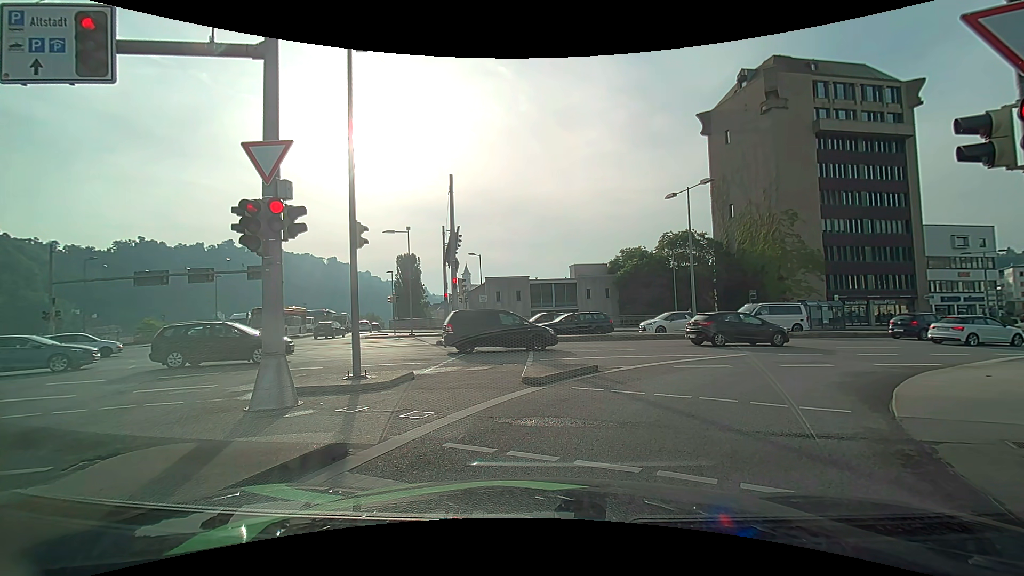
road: primary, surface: asphalt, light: Day
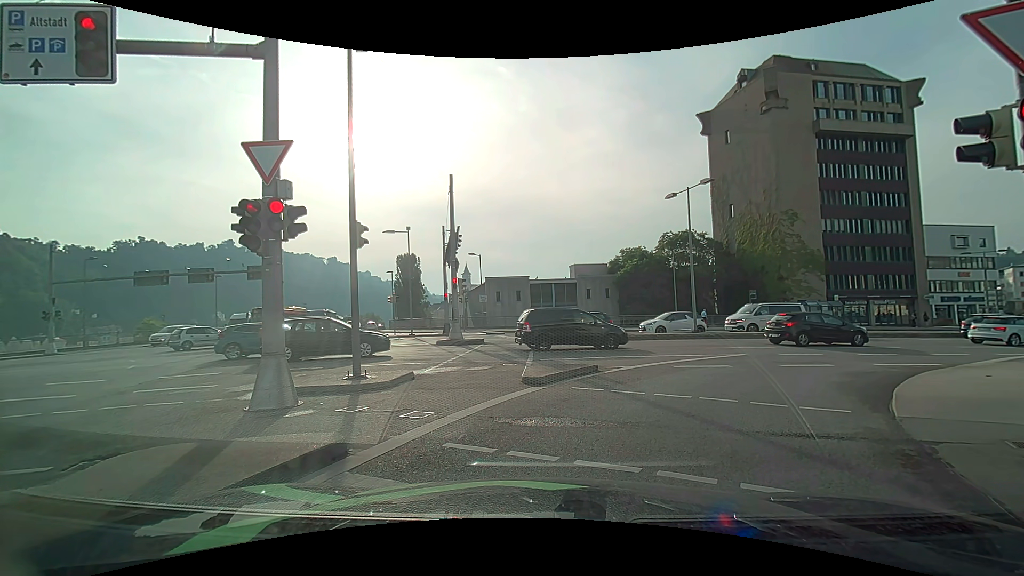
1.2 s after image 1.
(0.0, 0.0) m; 0°
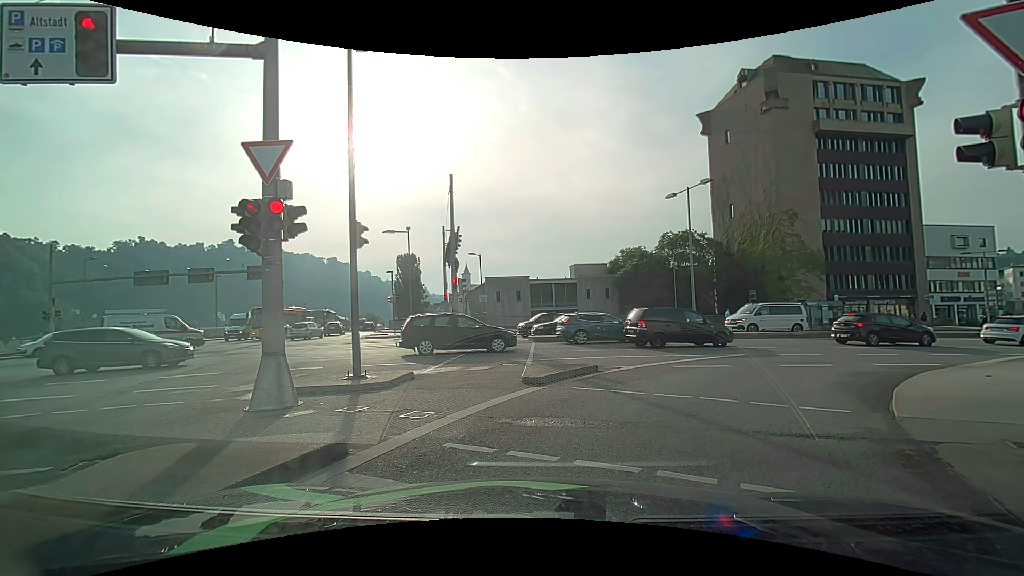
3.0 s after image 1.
(0.0, 0.0) m; 0°
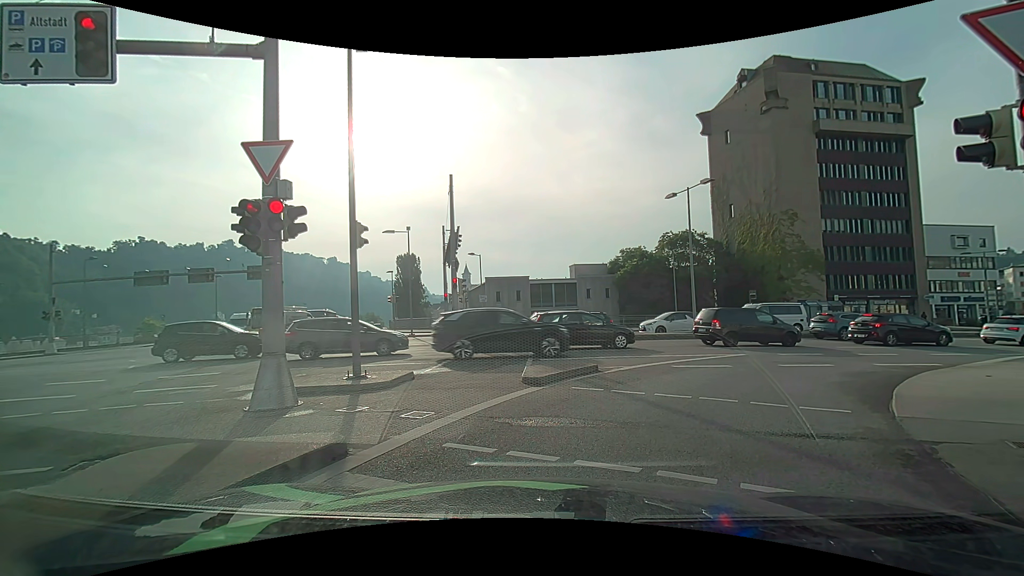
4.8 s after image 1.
(0.0, 0.0) m; 0°
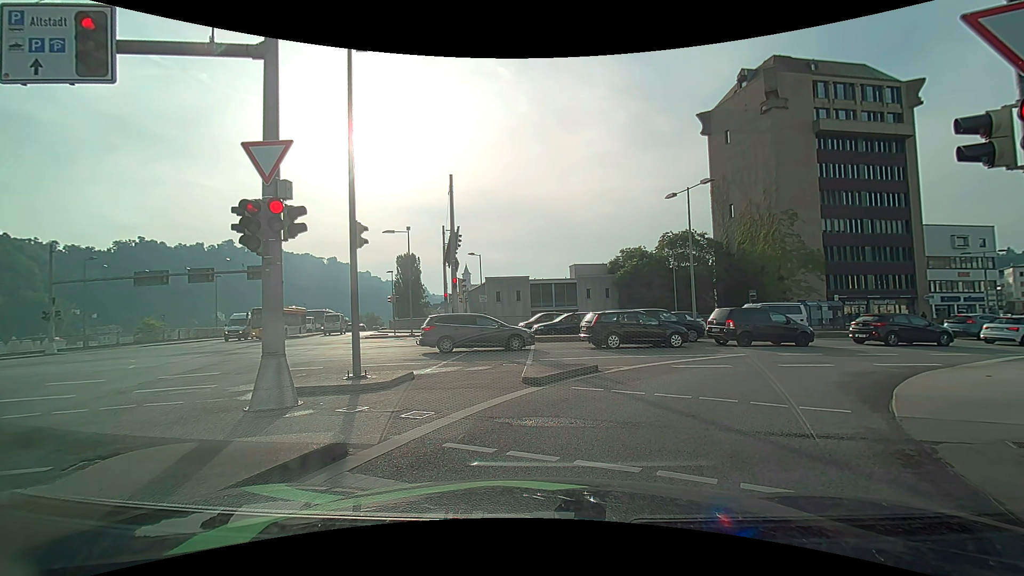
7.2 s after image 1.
(0.0, 0.0) m; 0°
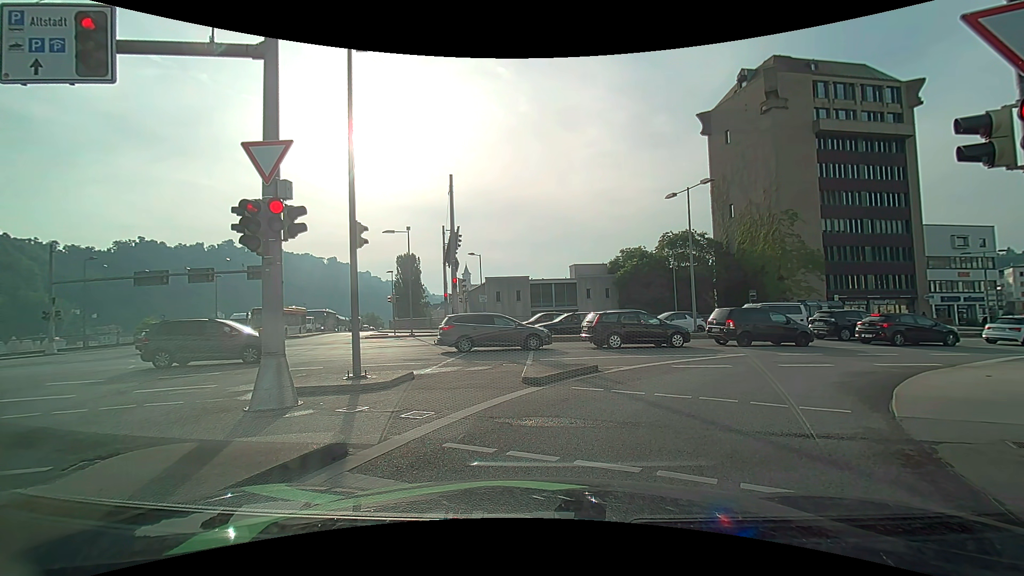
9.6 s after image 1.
(0.0, 0.0) m; 0°
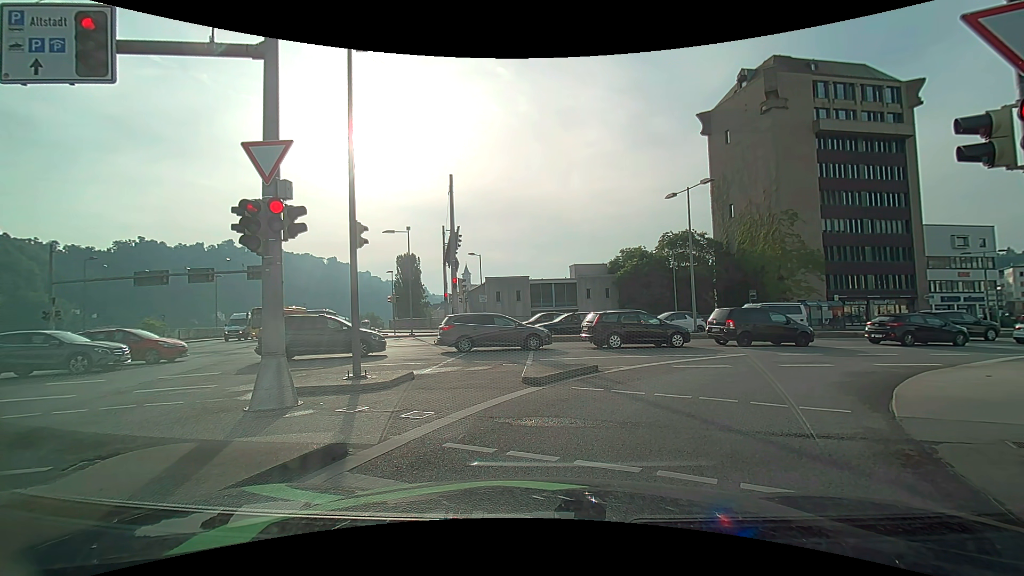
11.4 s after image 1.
(0.0, 0.0) m; 0°
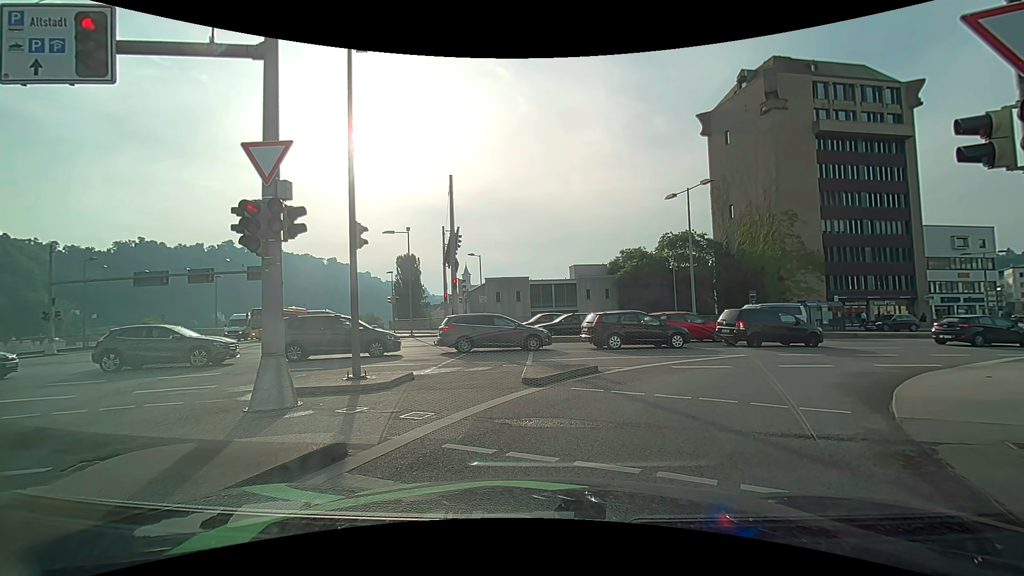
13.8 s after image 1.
(0.0, 0.0) m; 0°
